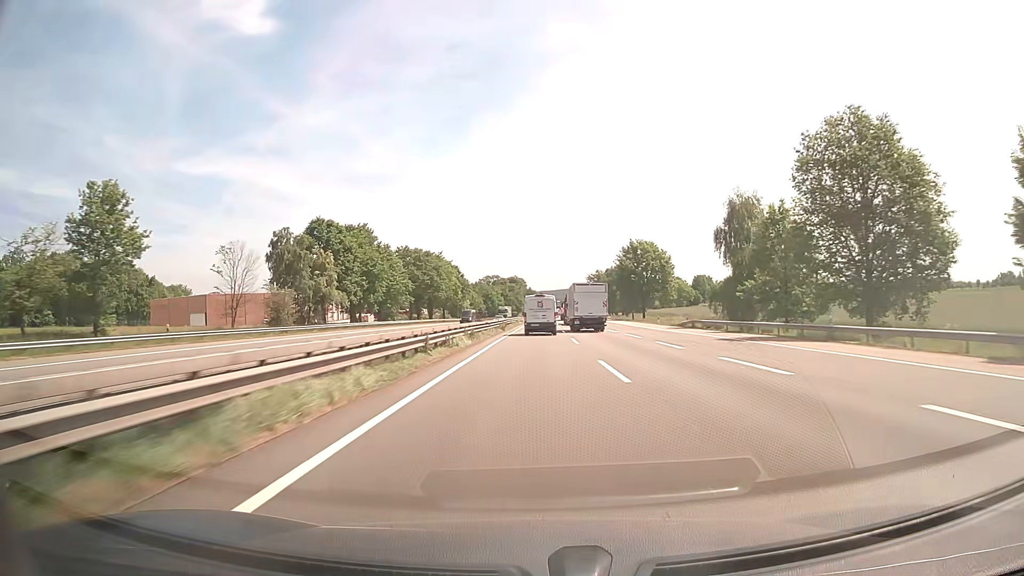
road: motorway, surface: asphalt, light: Day
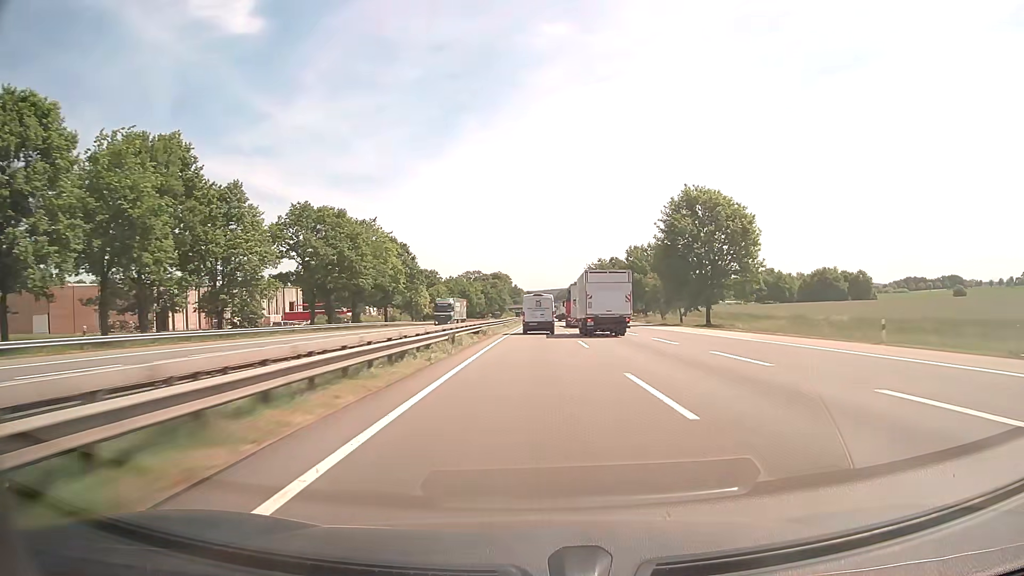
(+0.4, +58.2) m; +1°
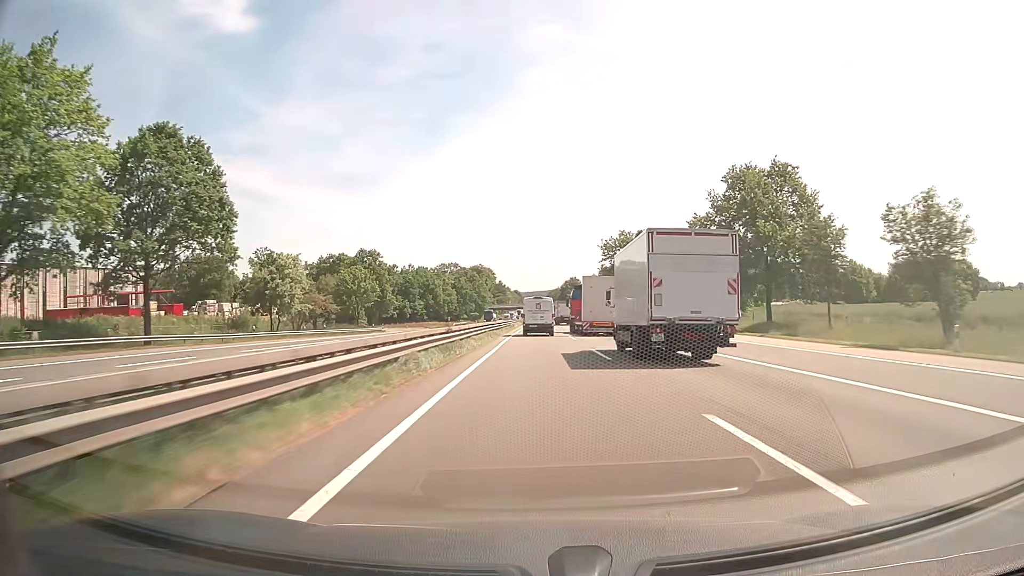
(+0.7, +76.6) m; +1°
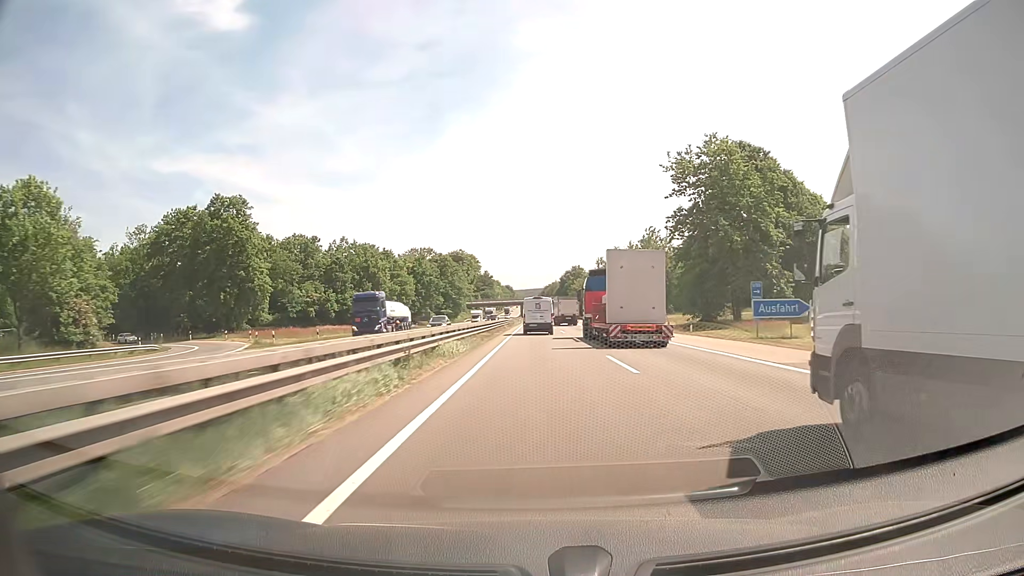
(+0.4, +75.8) m; +1°
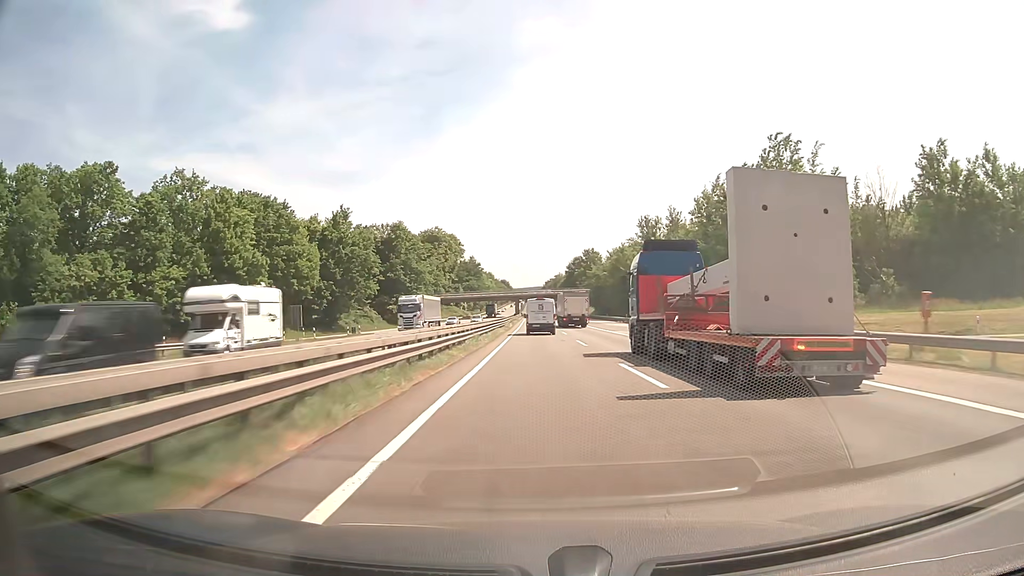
(0.0, +75.4) m; 0°
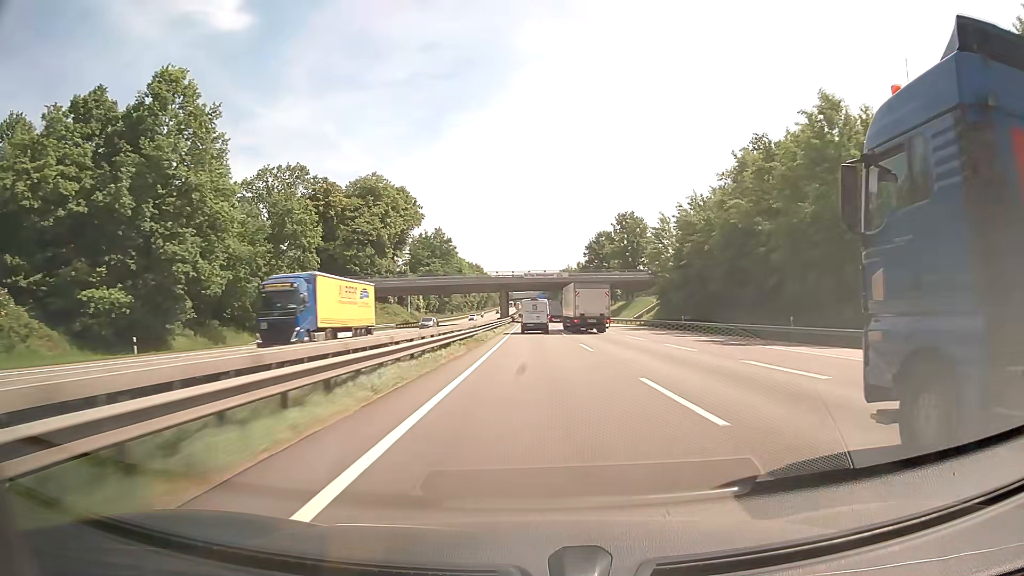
(+0.1, +94.3) m; 0°
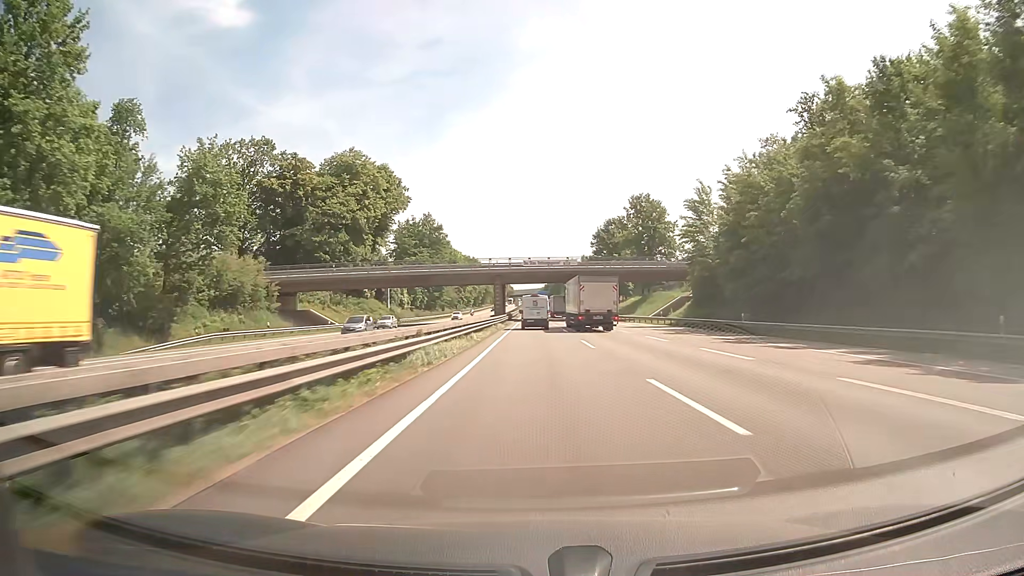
(0.0, +18.8) m; 0°
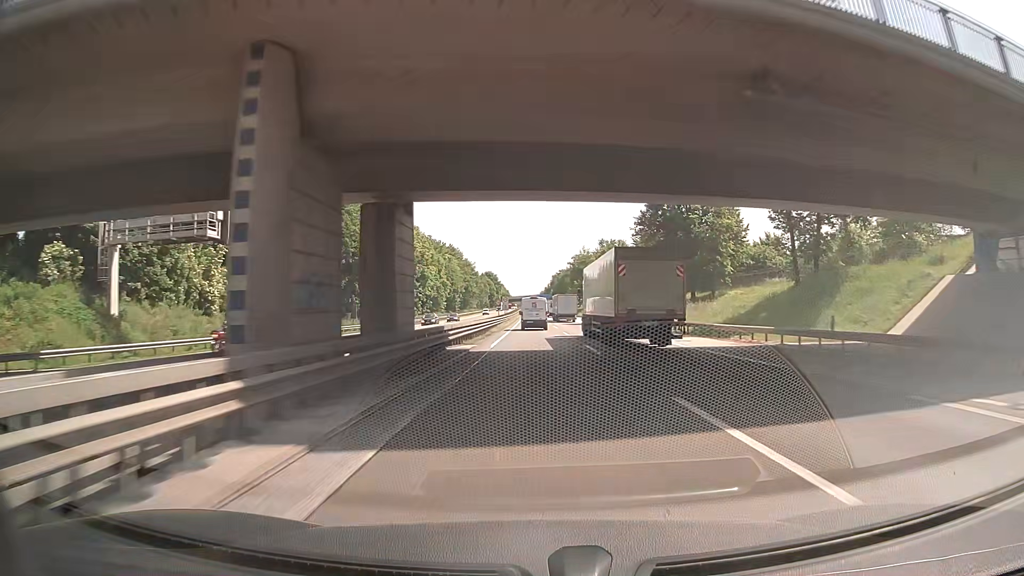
(+0.1, +75.1) m; 0°
(0, +10) (0, +20) (0, +30) (0, +40) (0, +50) (0, +60) (0, +70) (0, +80) (0, +90) (0, +100) m
